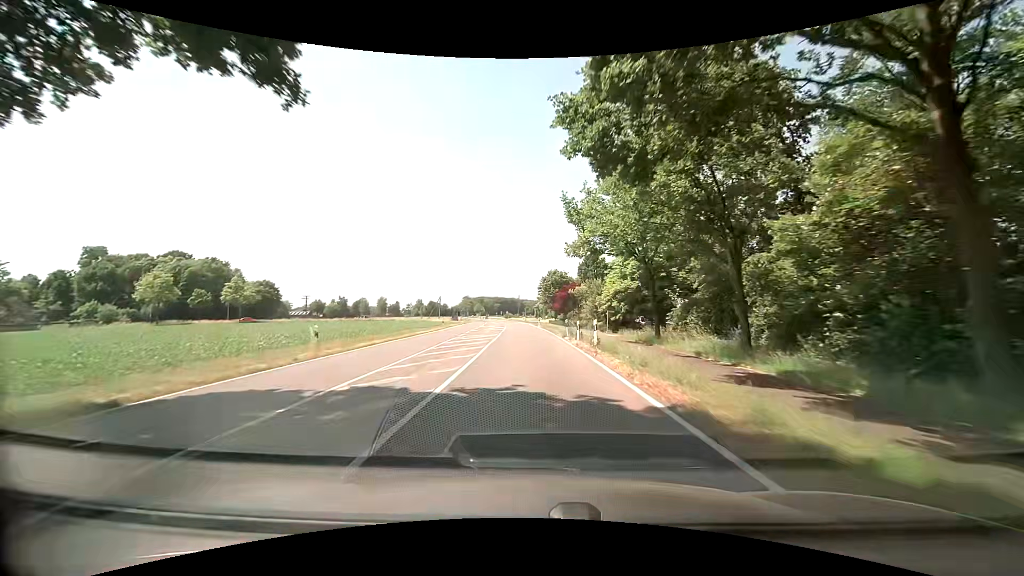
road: secondary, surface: asphalt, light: Day
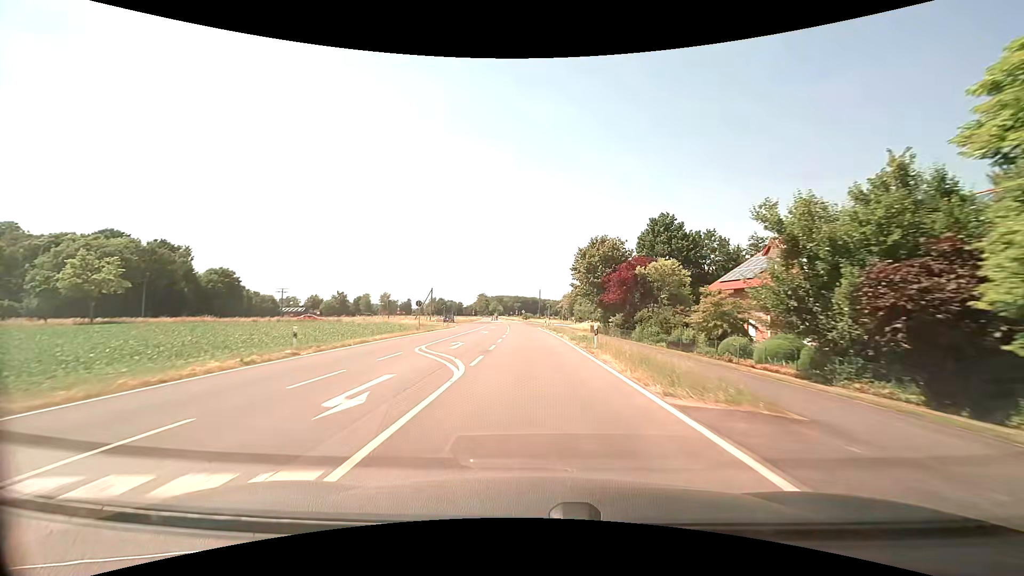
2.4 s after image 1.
(-0.3, +43.7) m; -2°
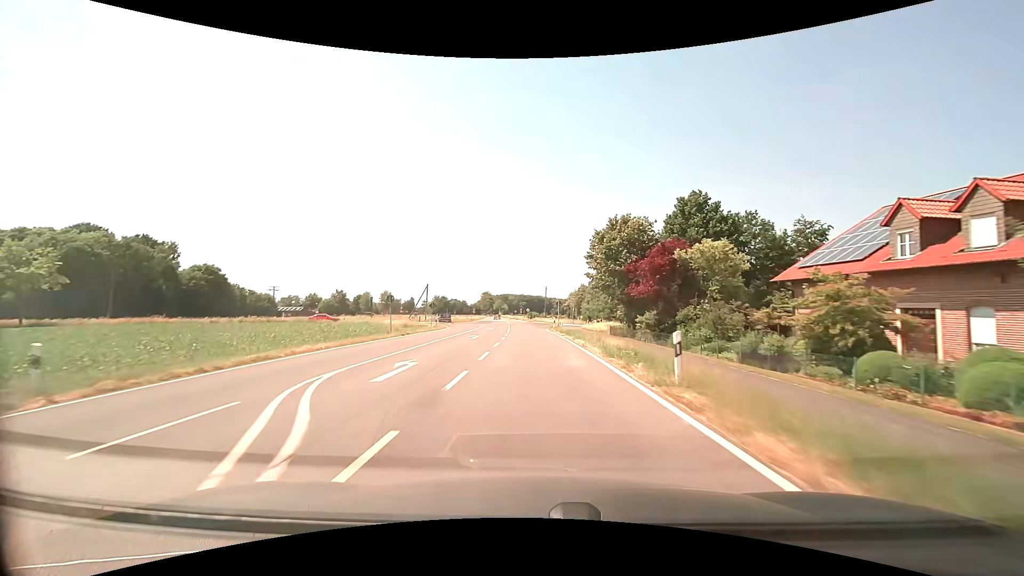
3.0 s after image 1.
(-0.1, +11.0) m; -1°
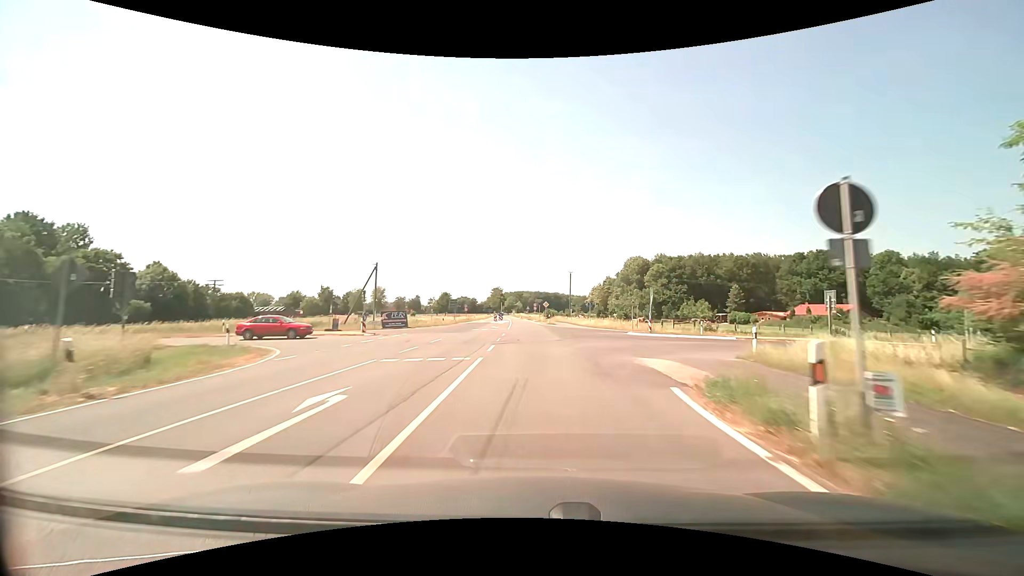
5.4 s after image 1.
(-0.7, +43.8) m; -2°
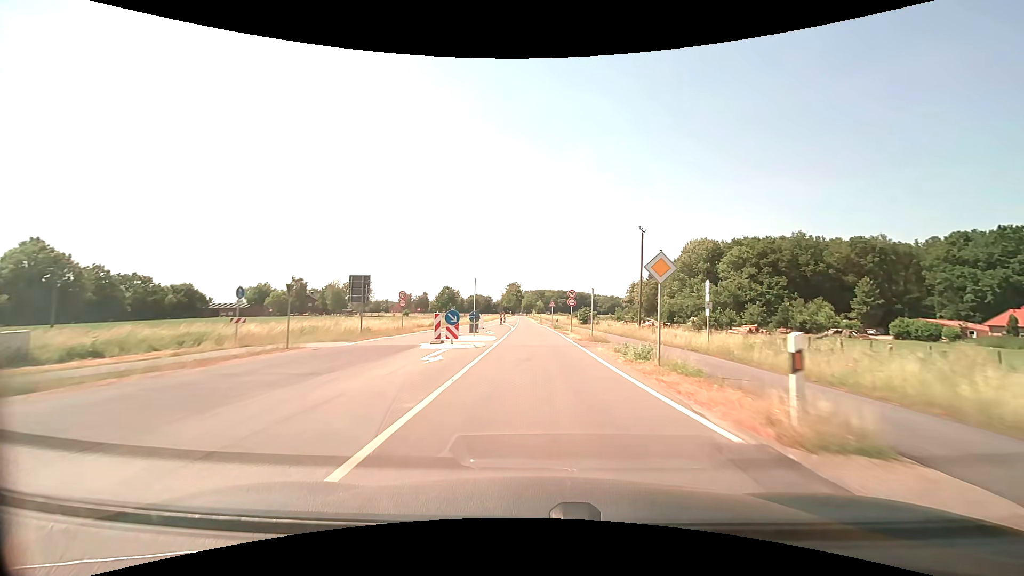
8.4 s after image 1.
(-0.9, +54.7) m; -2°
(0, +10) (0, +20) (0, +30) (0, +40) (-1, +50) (-1, +60) (-1, +70) (-1, +80) (-1, +90) (-2, +100) m
